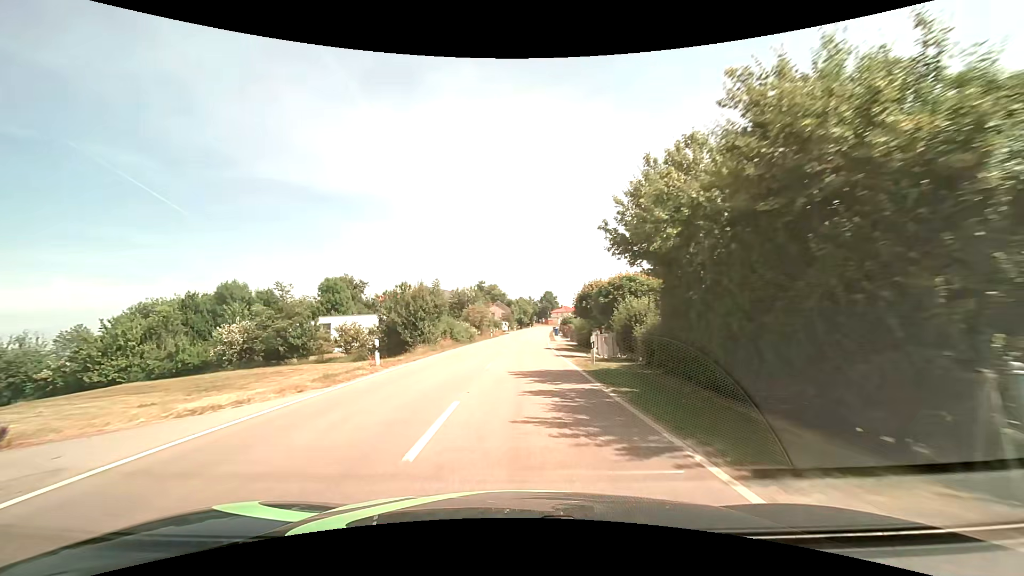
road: tertiary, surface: asphalt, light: Day
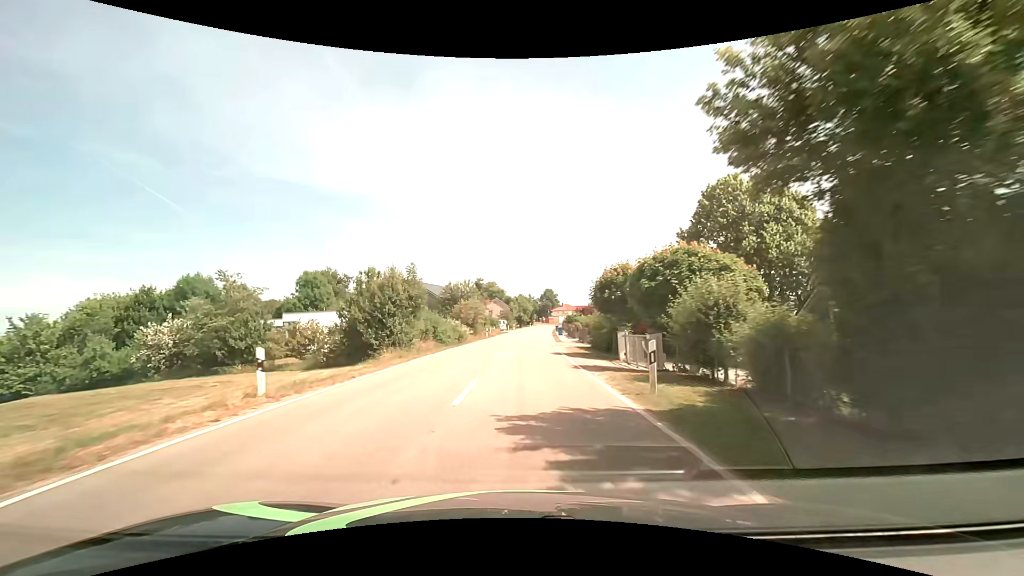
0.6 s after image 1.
(0.0, +8.1) m; 0°
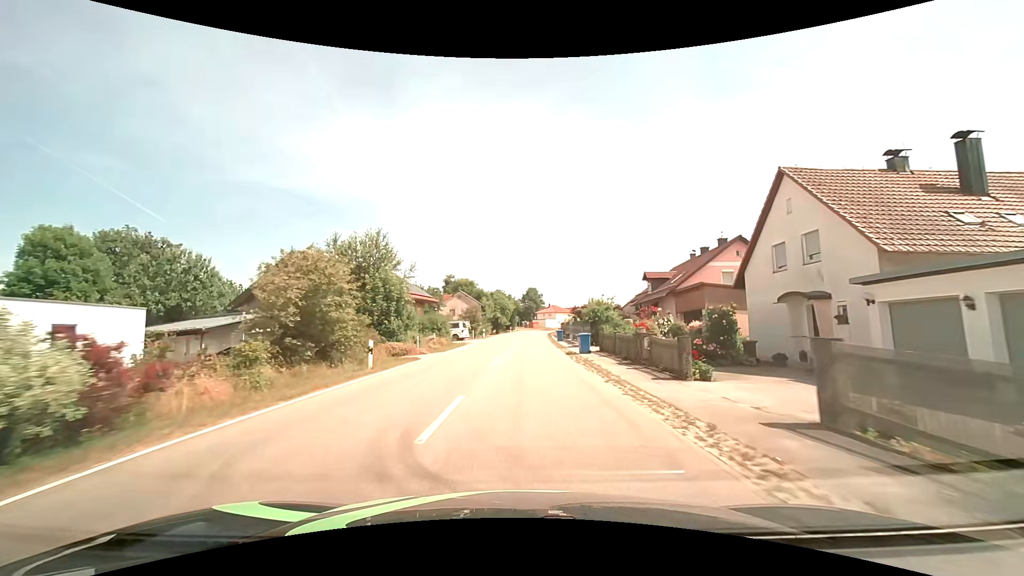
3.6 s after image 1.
(+0.7, +38.6) m; +2°
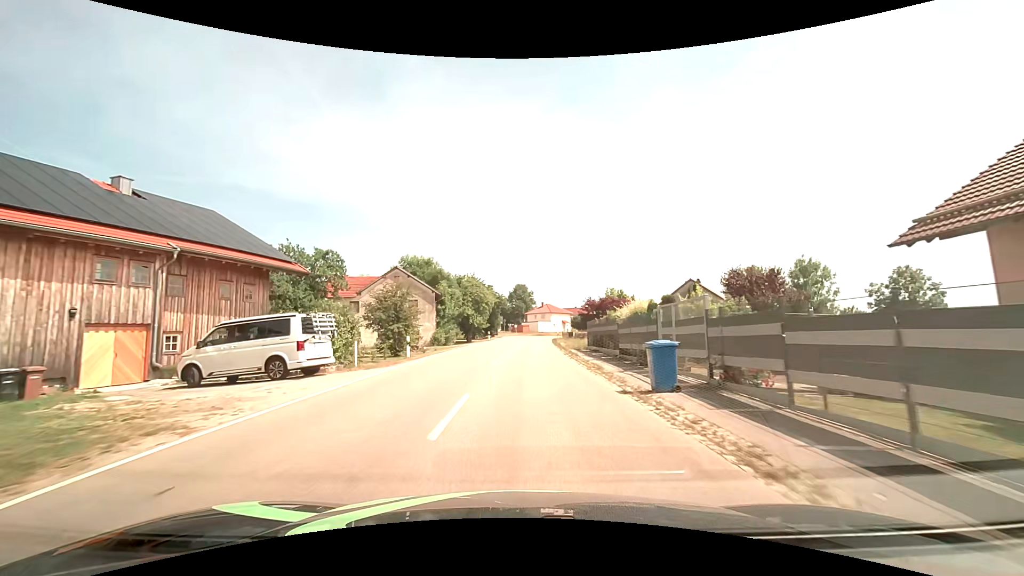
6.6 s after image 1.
(+0.5, +36.1) m; +1°
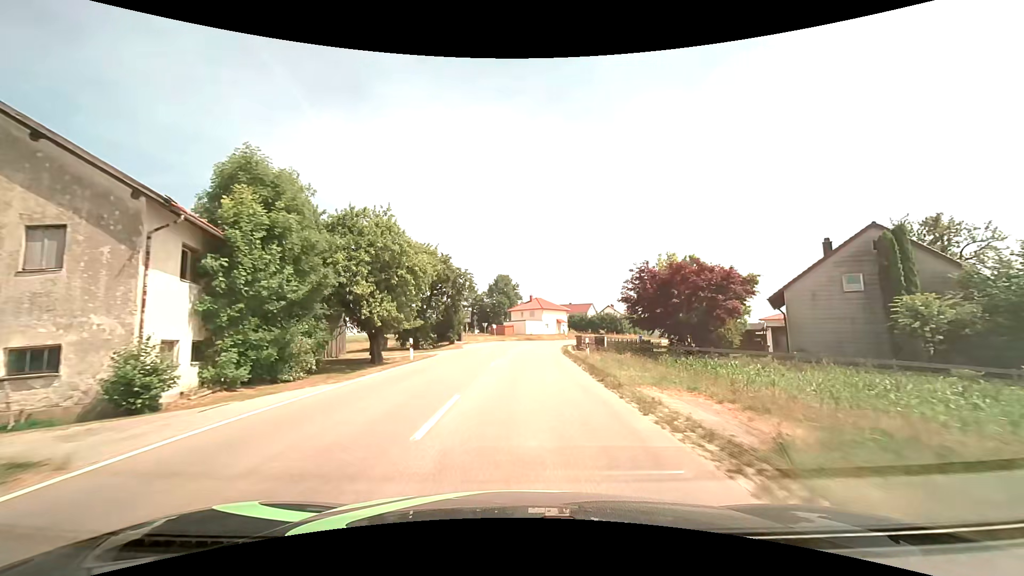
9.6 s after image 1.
(+0.8, +35.9) m; +2°
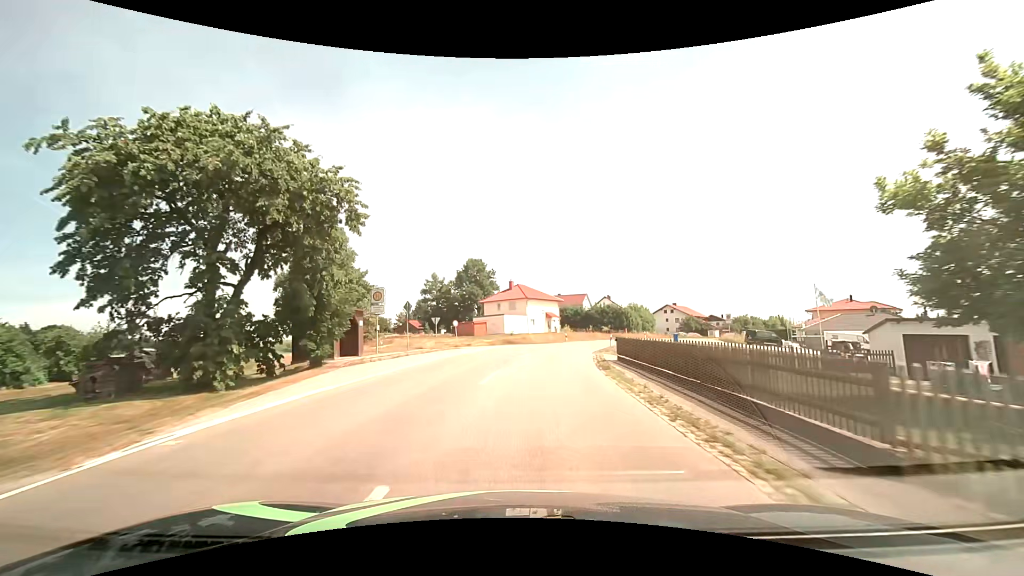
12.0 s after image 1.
(+0.4, +30.1) m; +2°
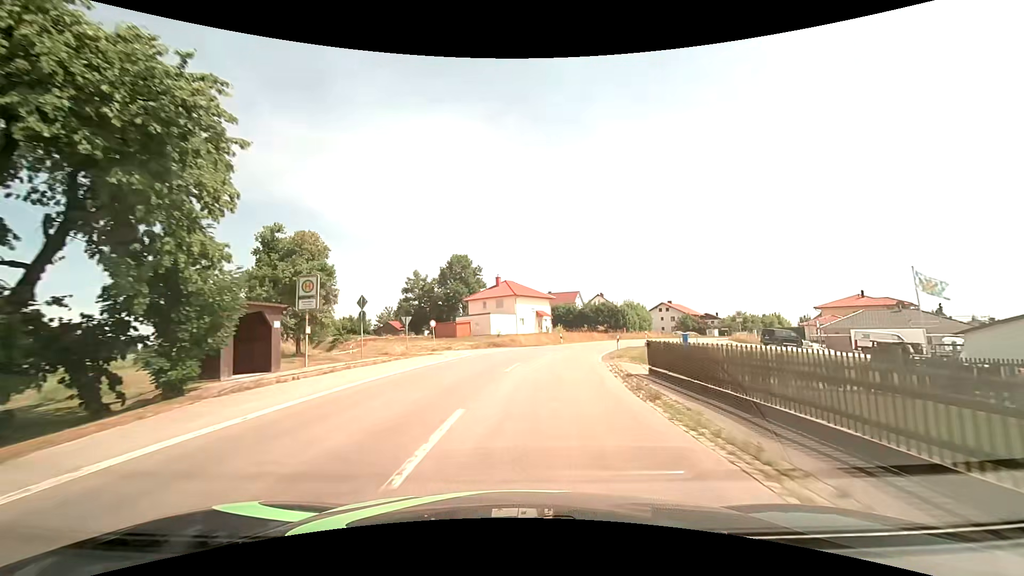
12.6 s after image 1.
(0.0, +7.5) m; +1°
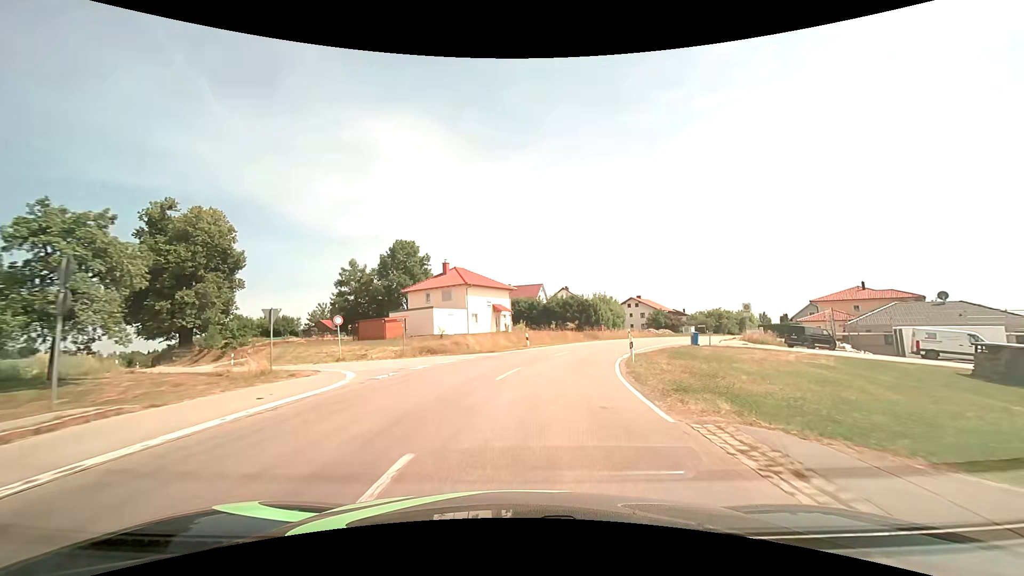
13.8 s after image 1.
(+0.6, +14.9) m; +4°
(0, +10) (+1, +20) (+4, +30) (+8, +39) (+13, +48) (+18, +56) (+24, +64) (+29, +73) (+34, +81) (+40, +90) m
